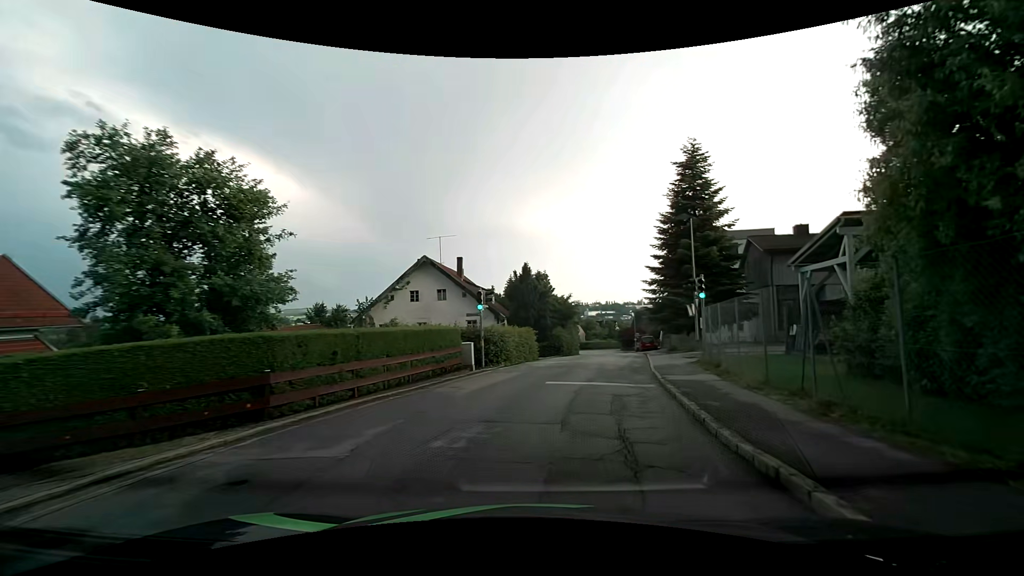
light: Day
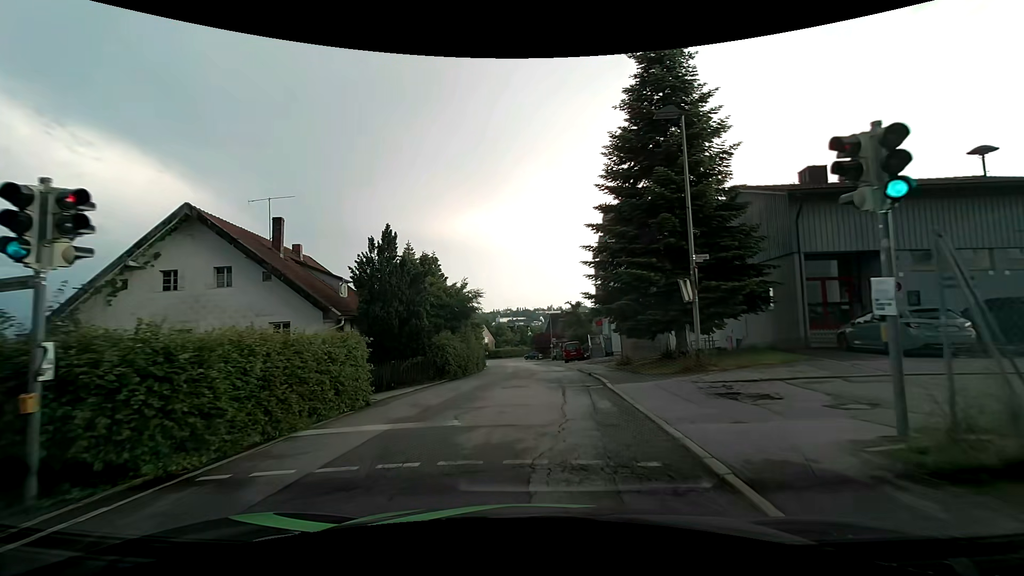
(+2.0, +16.0) m; +11°
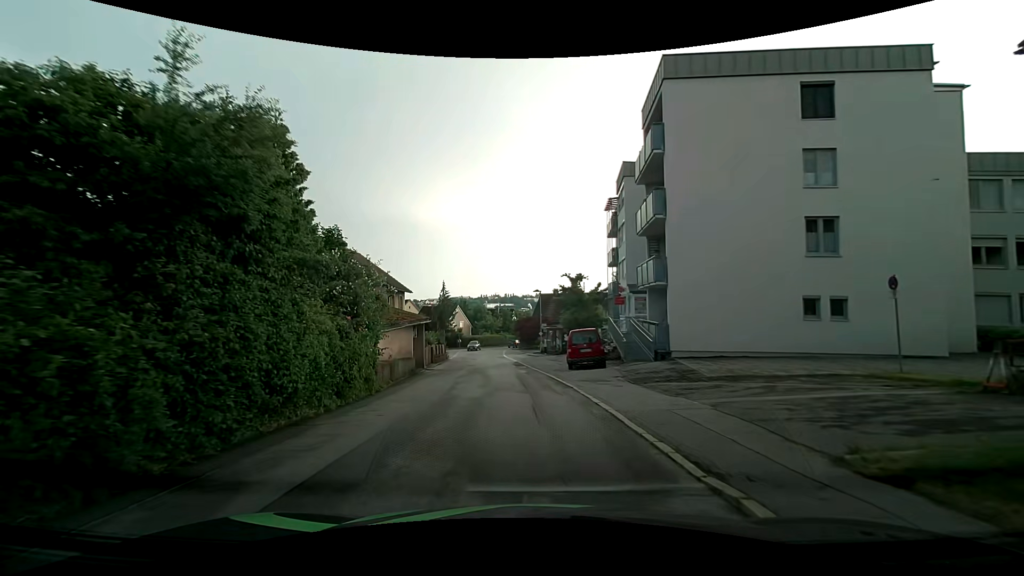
(+0.5, +21.9) m; +1°
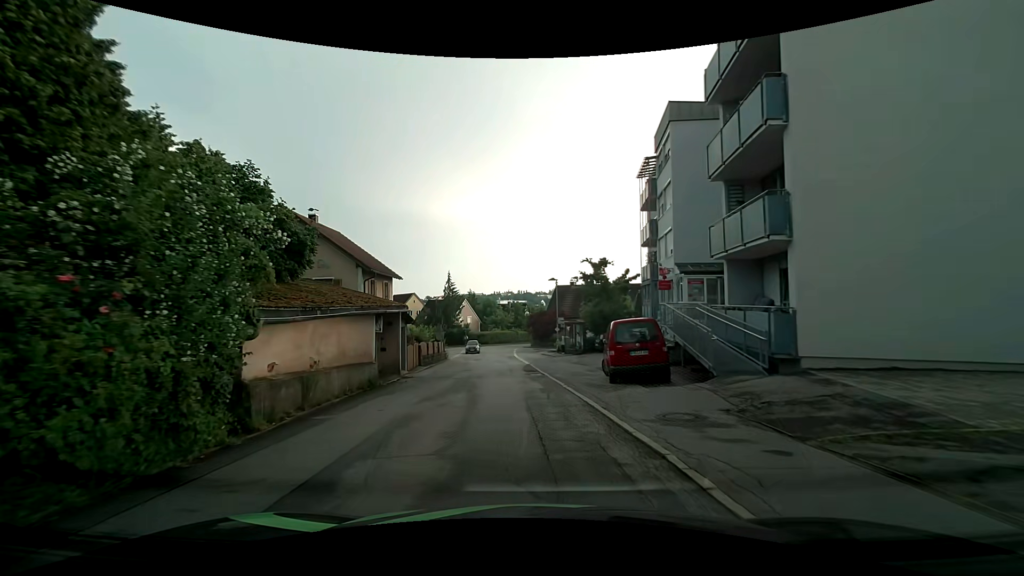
(-0.1, +8.7) m; -1°
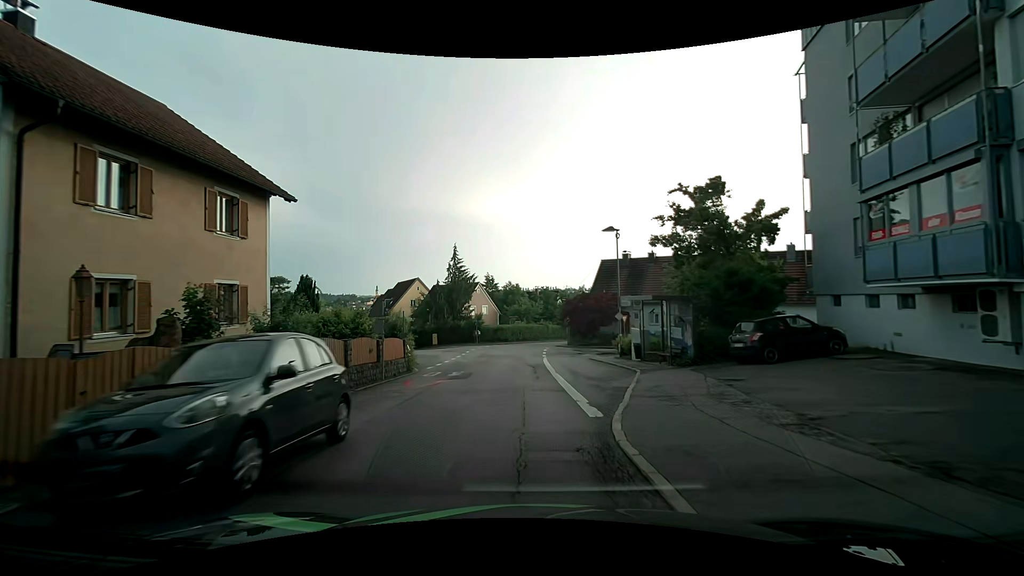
(-0.7, +22.4) m; -5°
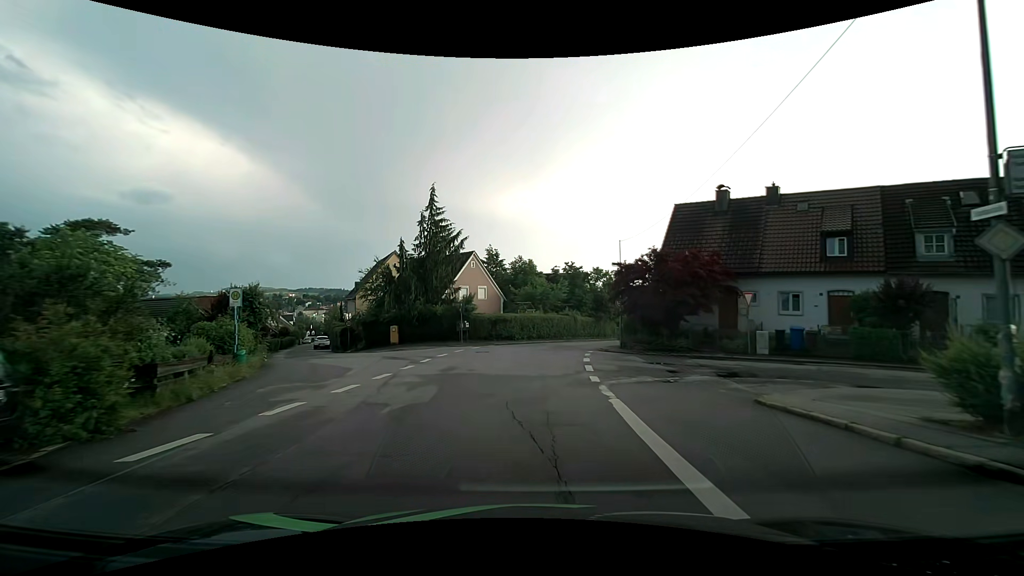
(+0.2, +23.4) m; 0°
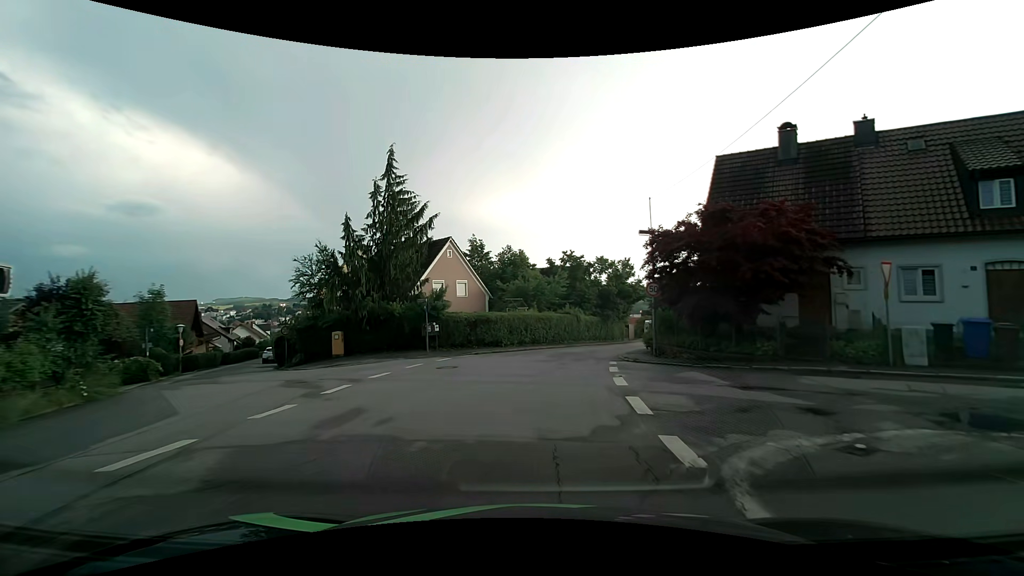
(+0.2, +9.4) m; +1°
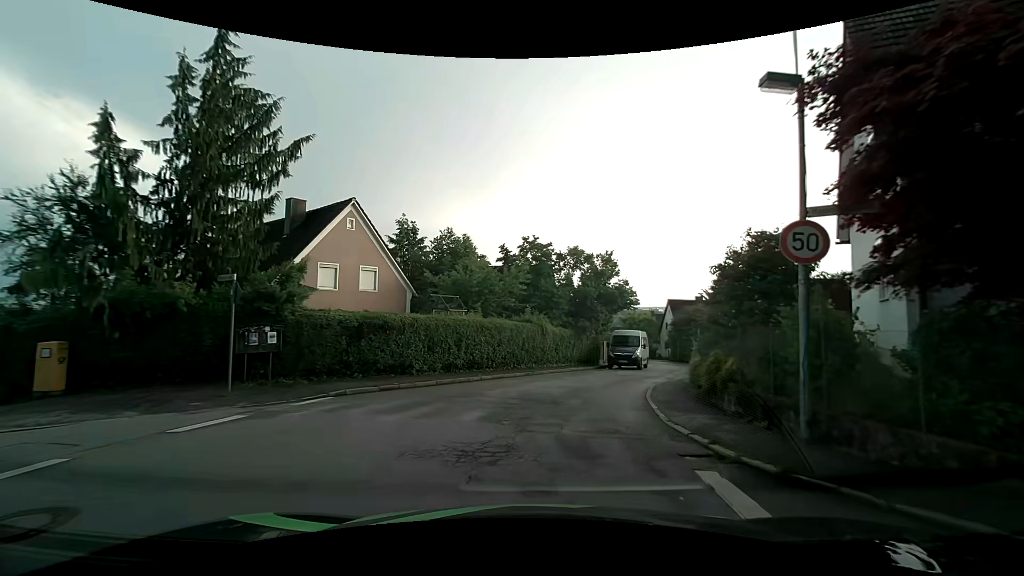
(+0.4, +13.2) m; +5°
(+1, +10) (+3, +20) (+7, +29) (+11, +38) (+13, +48) (+14, +58) (+13, +68) (+13, +78) (+12, +88) (+12, +98) m
